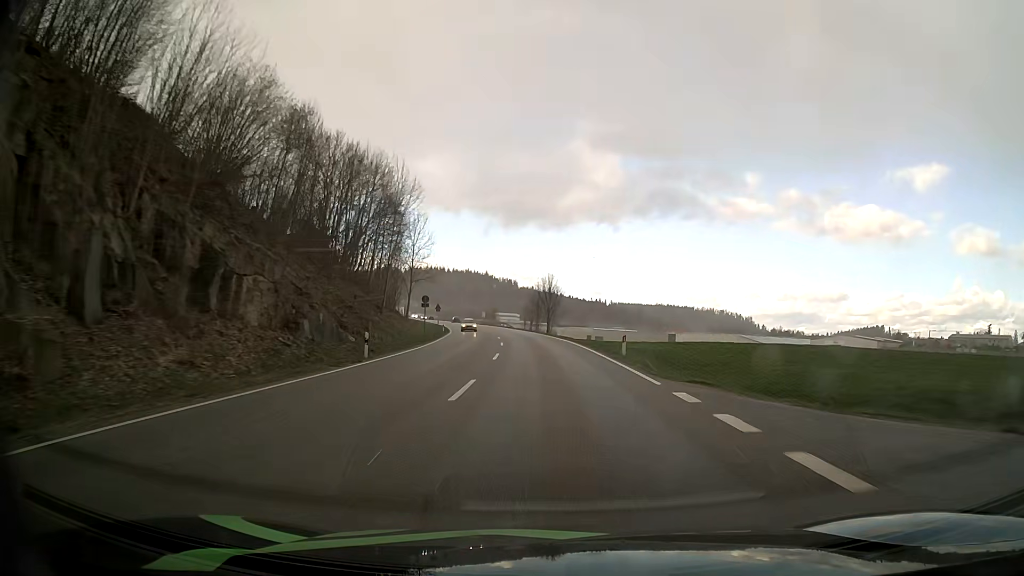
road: primary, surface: asphalt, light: Day
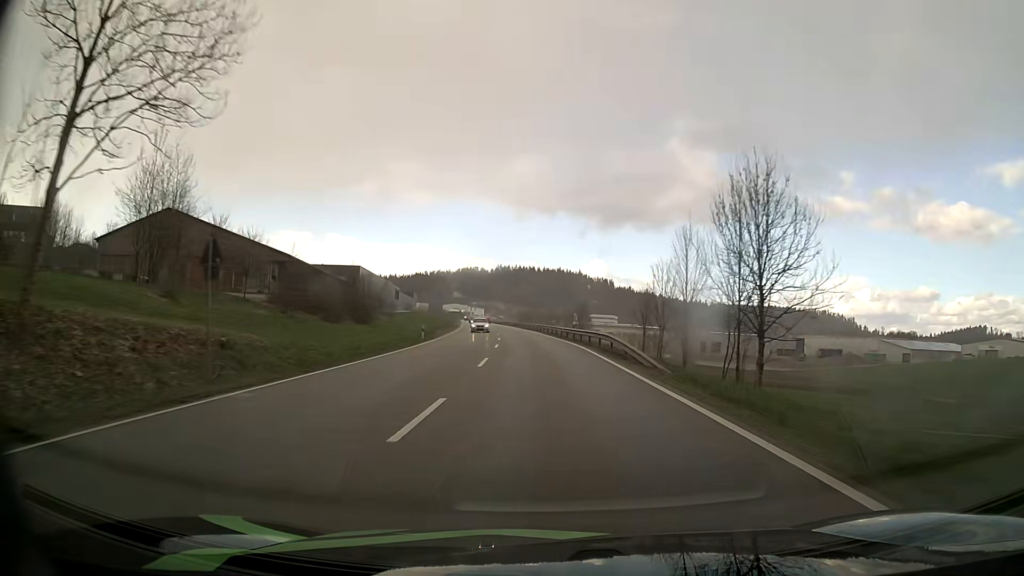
(-4.9, +75.4) m; -8°
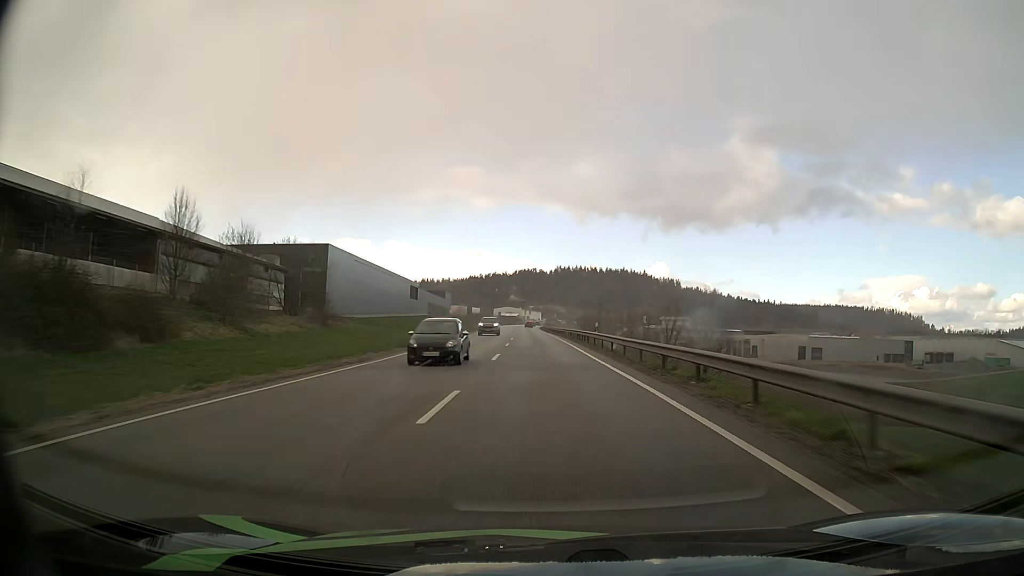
(-2.6, +58.3) m; -5°
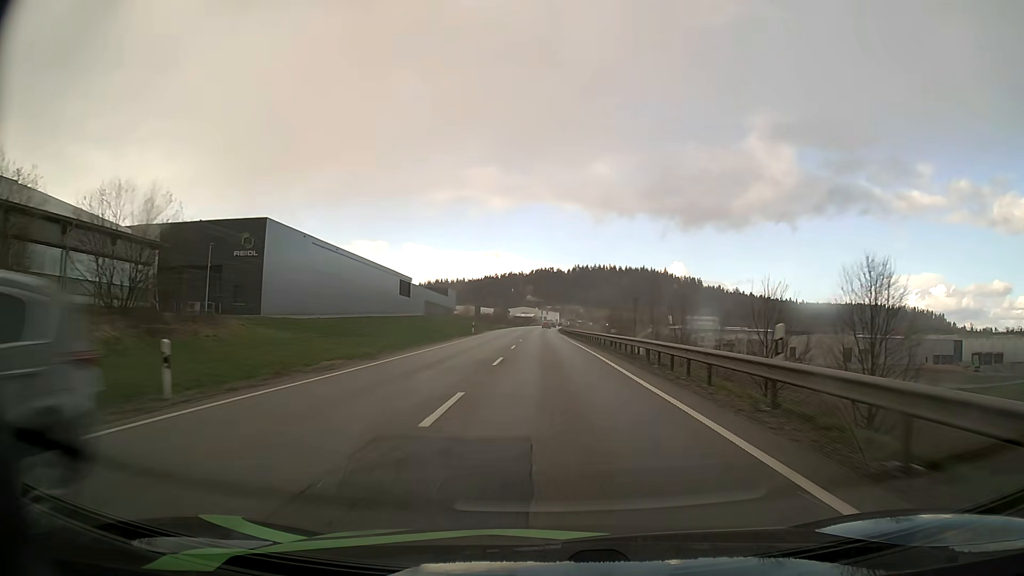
(-0.6, +28.6) m; -2°
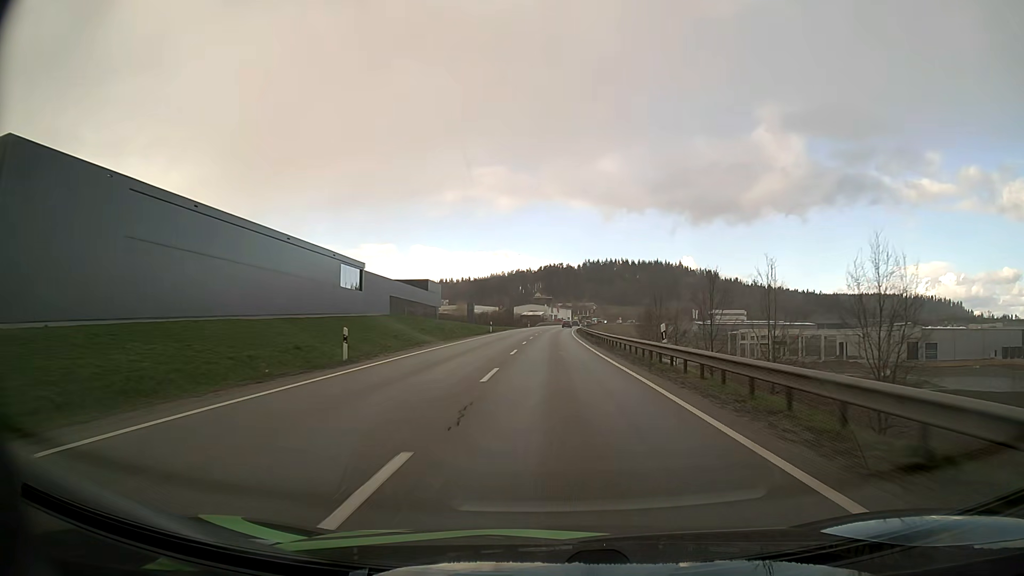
(-0.4, +42.1) m; -1°
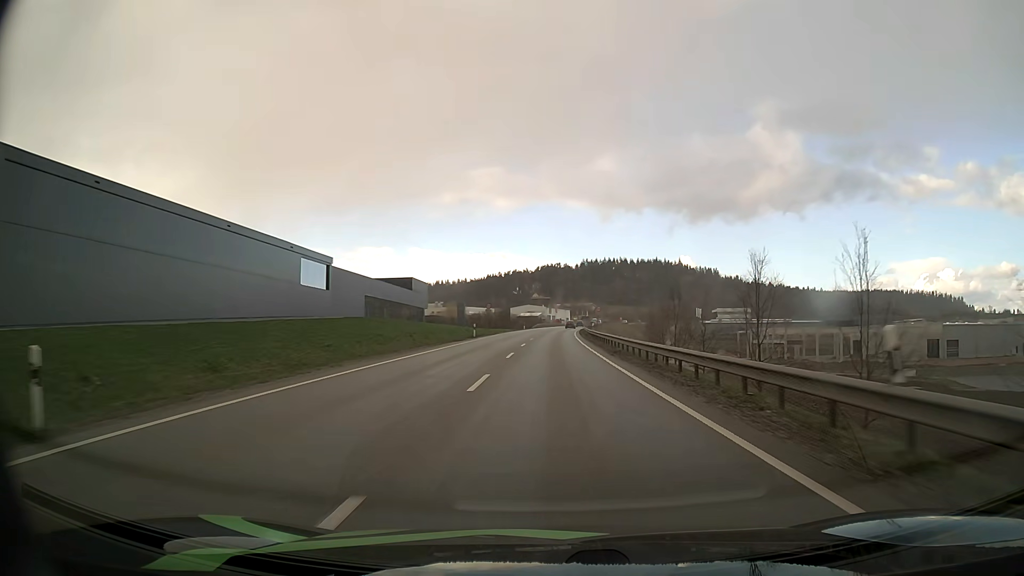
(0.0, +13.8) m; 0°
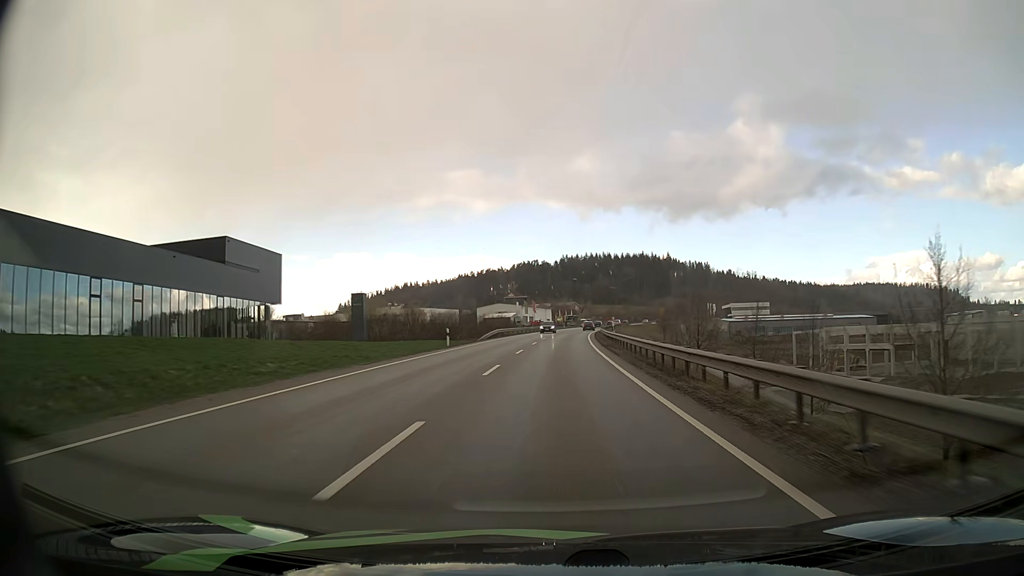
(+0.7, +67.8) m; +2°
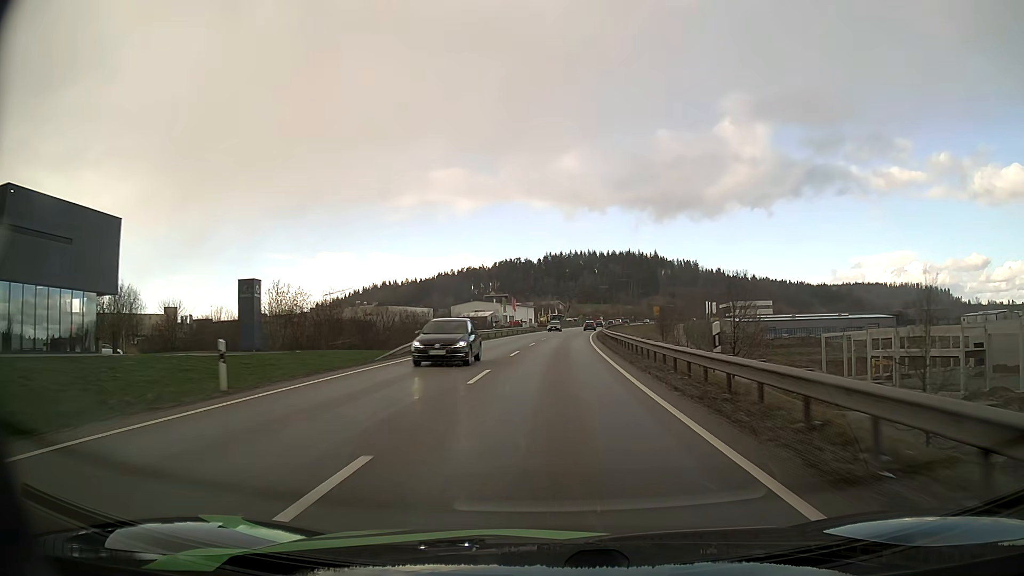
(+0.4, +26.8) m; +1°
(0, +10) (0, +20) (0, +30) (+1, +40) (+1, +50) (+2, +60) (+3, +70) (+3, +80) (+4, +90) (+5, +100) m
